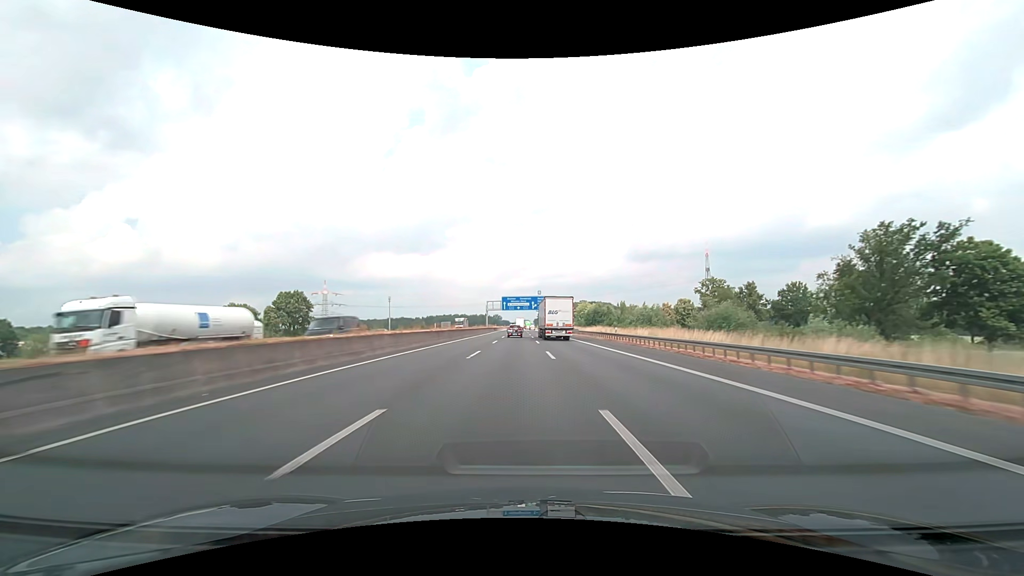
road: motorway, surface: asphalt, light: Day
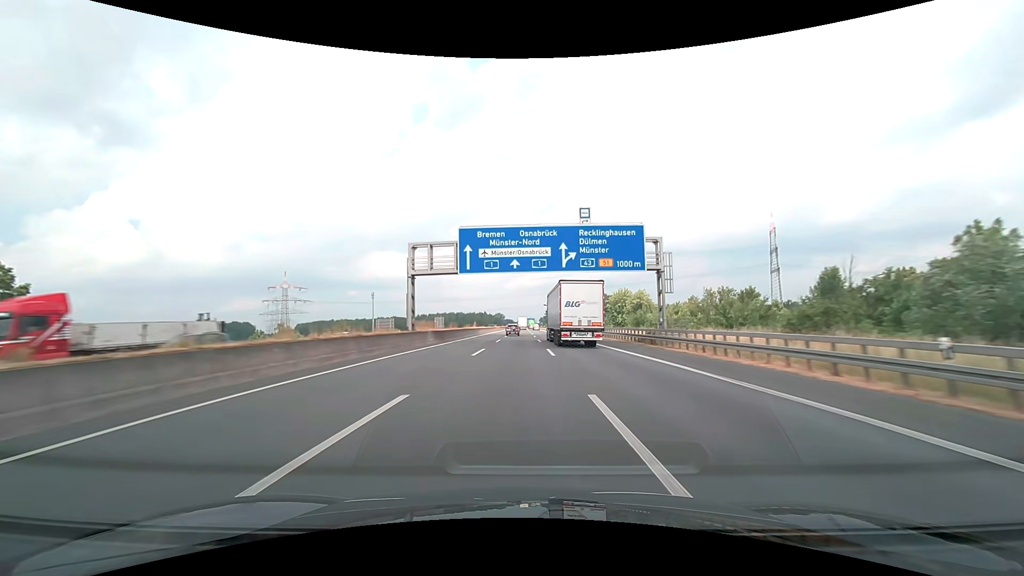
(-0.4, +90.0) m; -1°
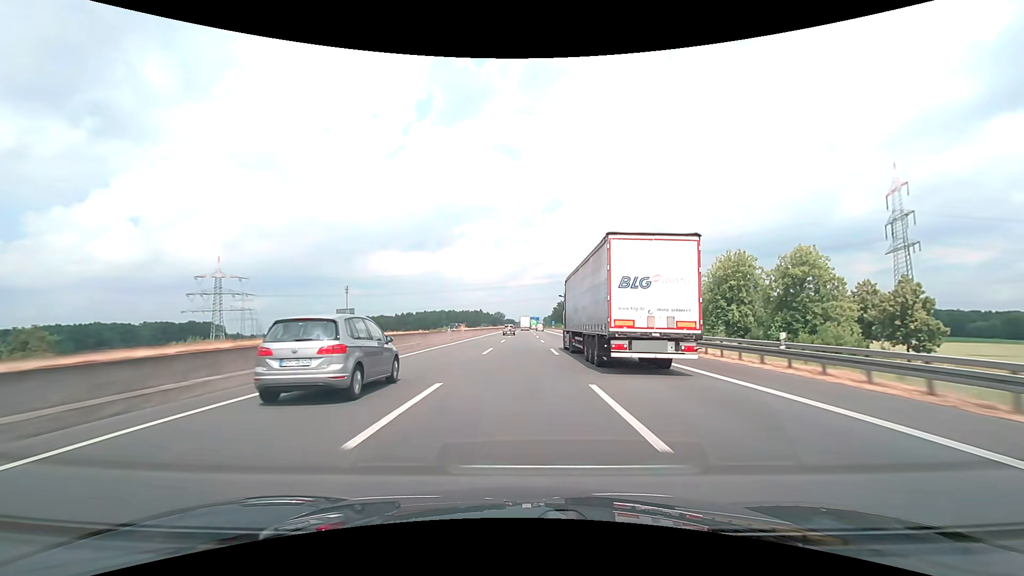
(-0.3, +89.4) m; 0°
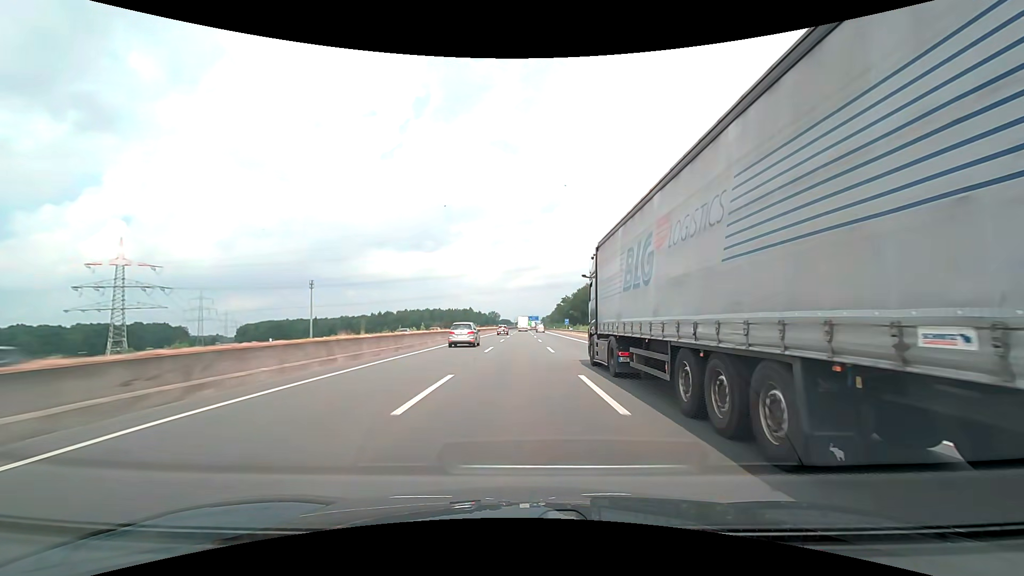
(+0.2, +71.1) m; 0°
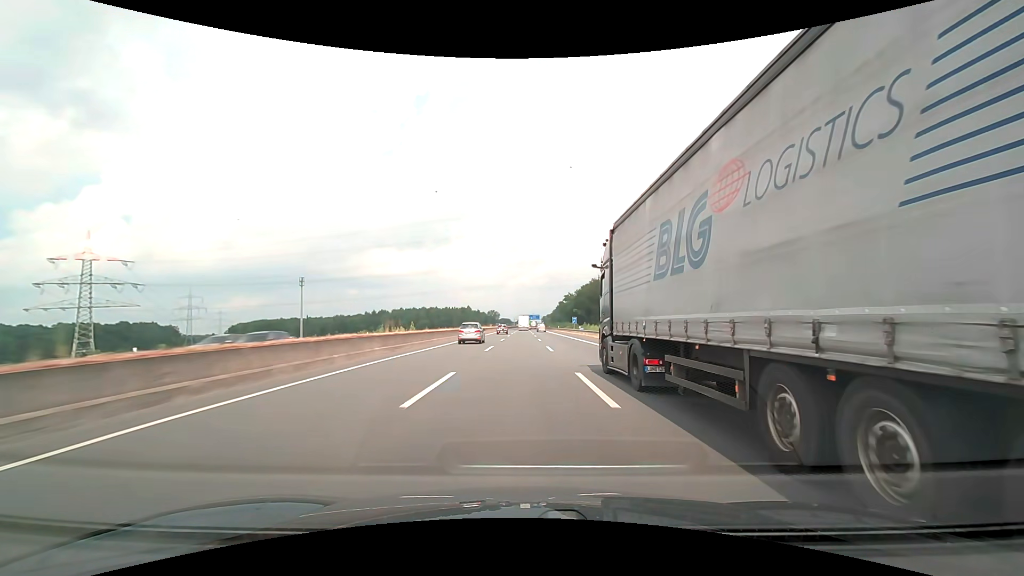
(0.0, +17.7) m; 0°
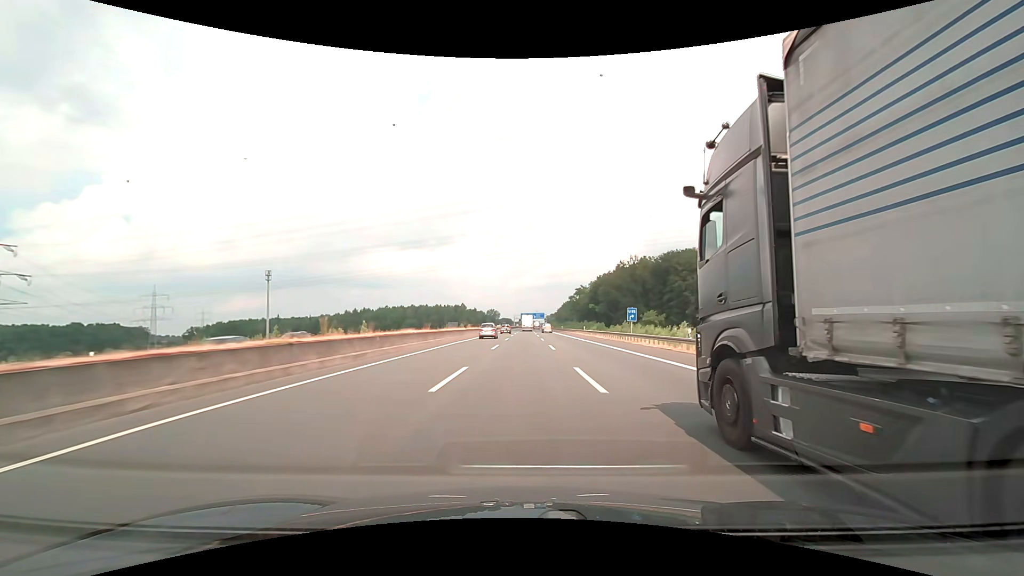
(-0.1, +53.0) m; 0°
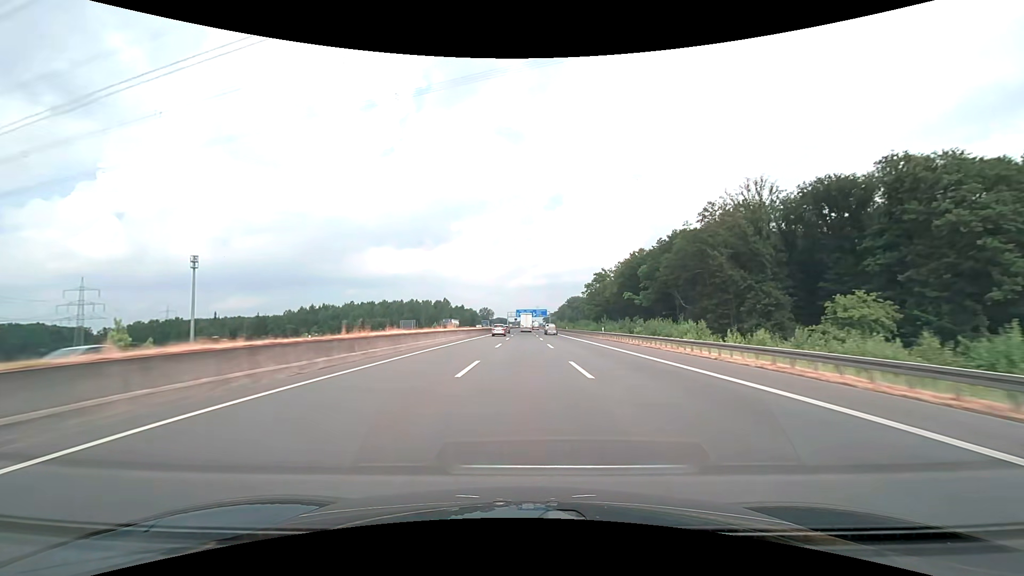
(+0.1, +70.2) m; 0°
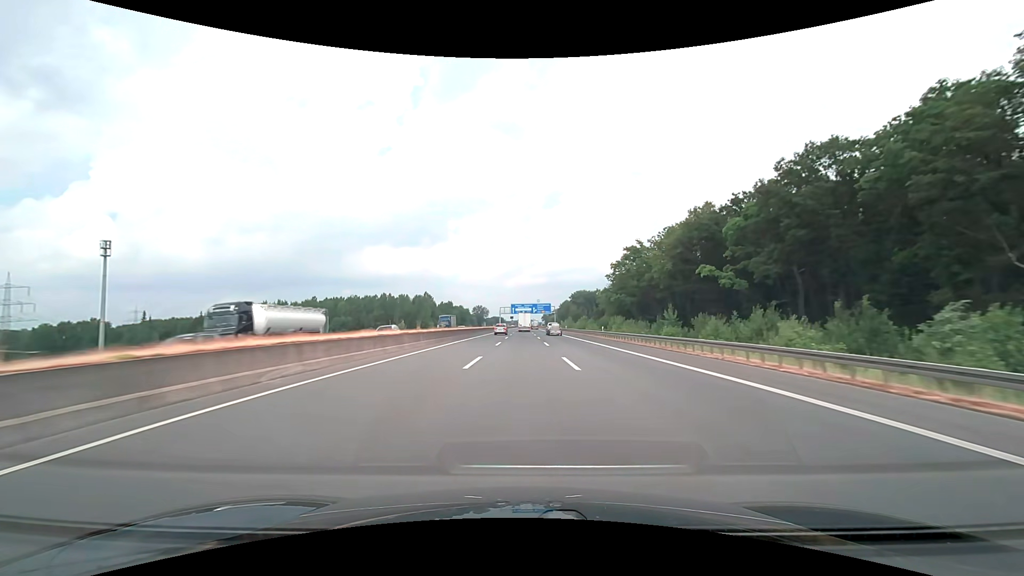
(+0.3, +52.4) m; 0°
(0, +10) (0, +20) (0, +30) (0, +40) (0, +50) (0, +60) (0, +70) (0, +80) (0, +90) (0, +100) m
